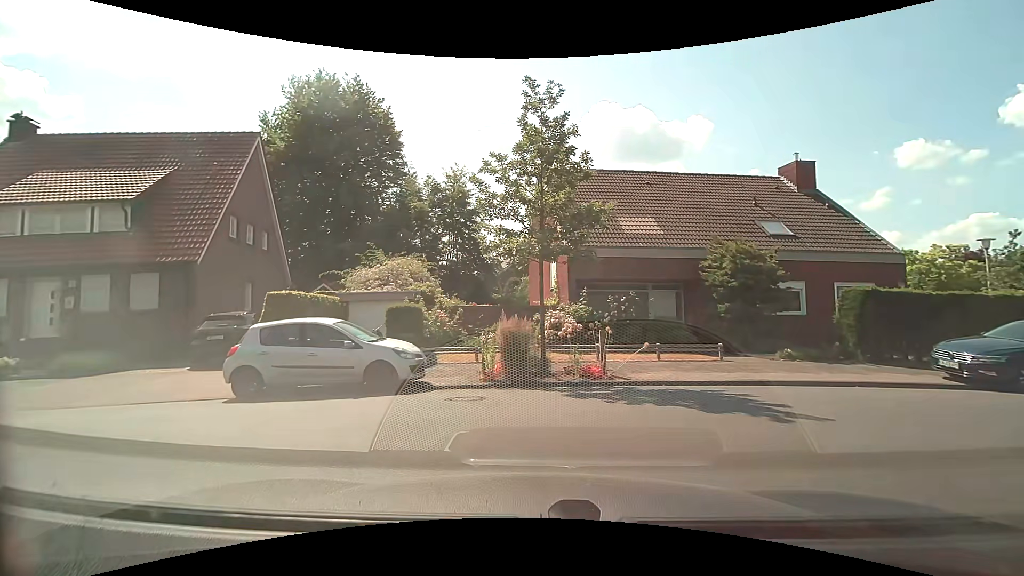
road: residential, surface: asphalt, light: Day
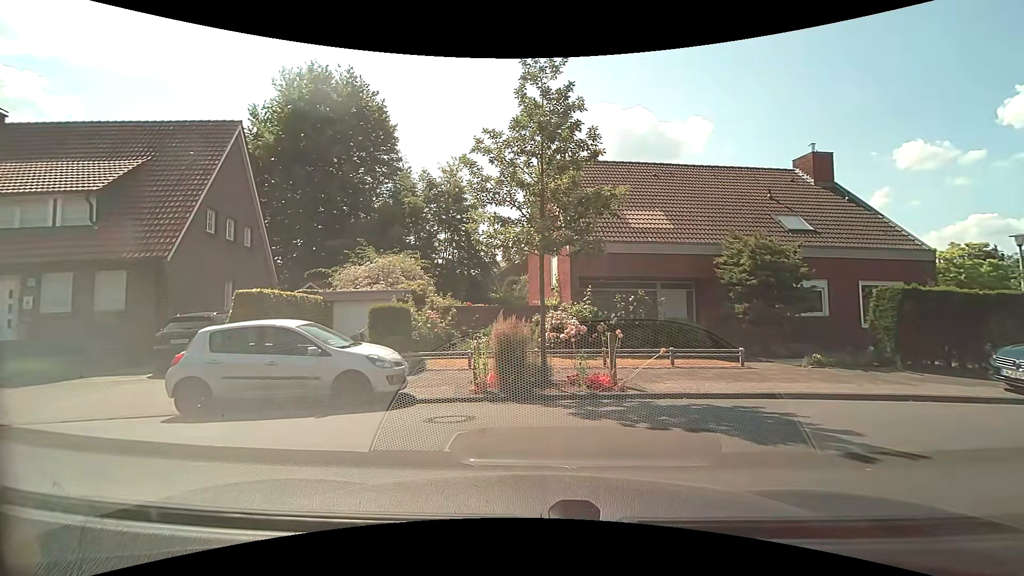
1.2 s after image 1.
(0.0, +1.4) m; +1°
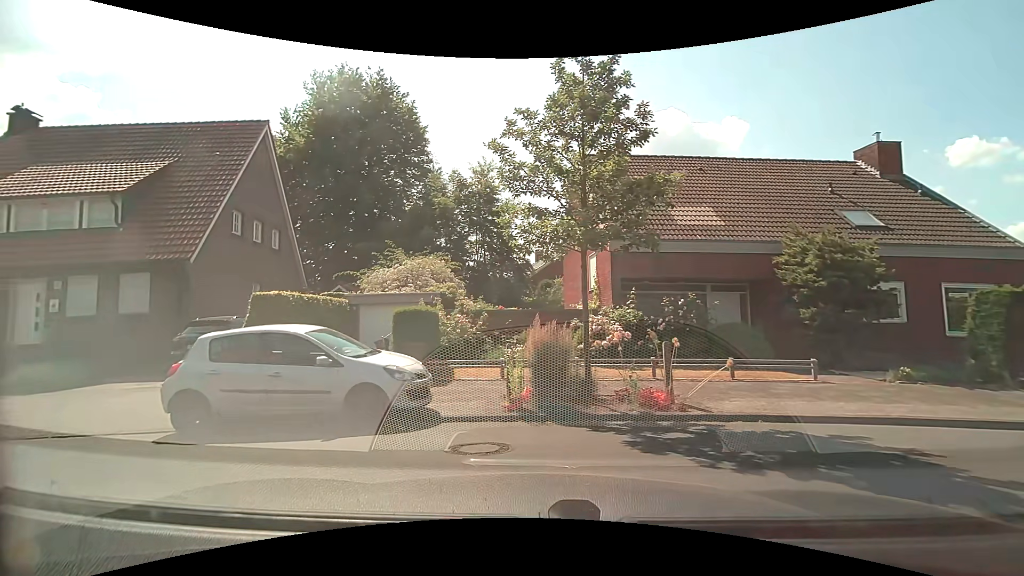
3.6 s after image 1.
(0.0, +1.3) m; -5°
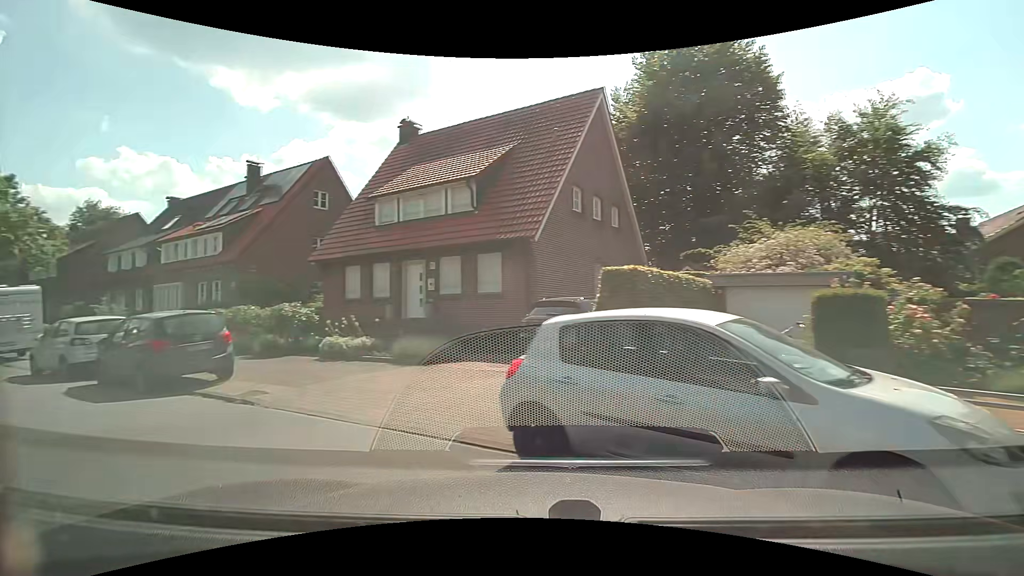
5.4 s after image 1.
(-1.1, +4.0) m; -34°
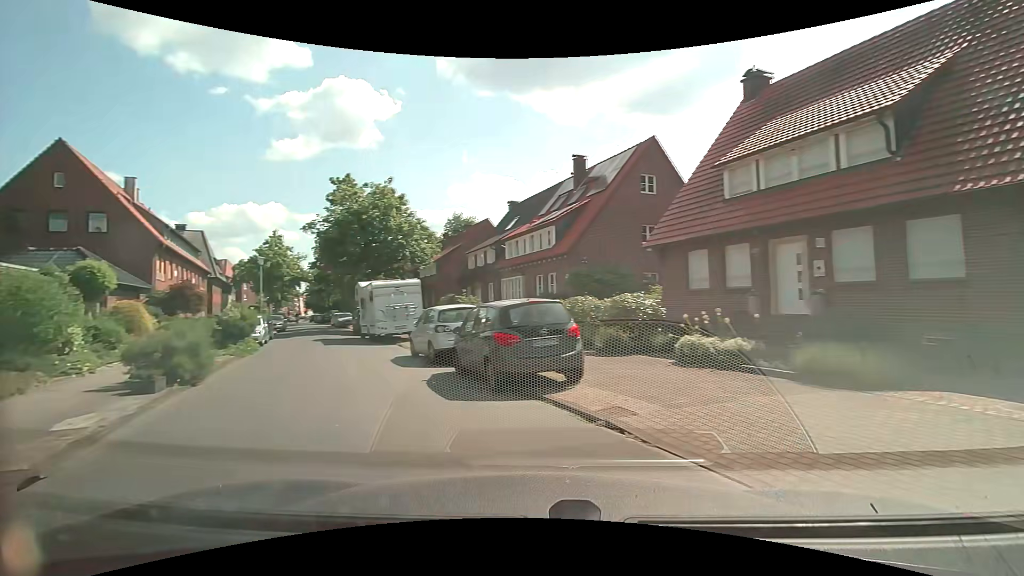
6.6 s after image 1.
(-1.1, +3.5) m; -35°
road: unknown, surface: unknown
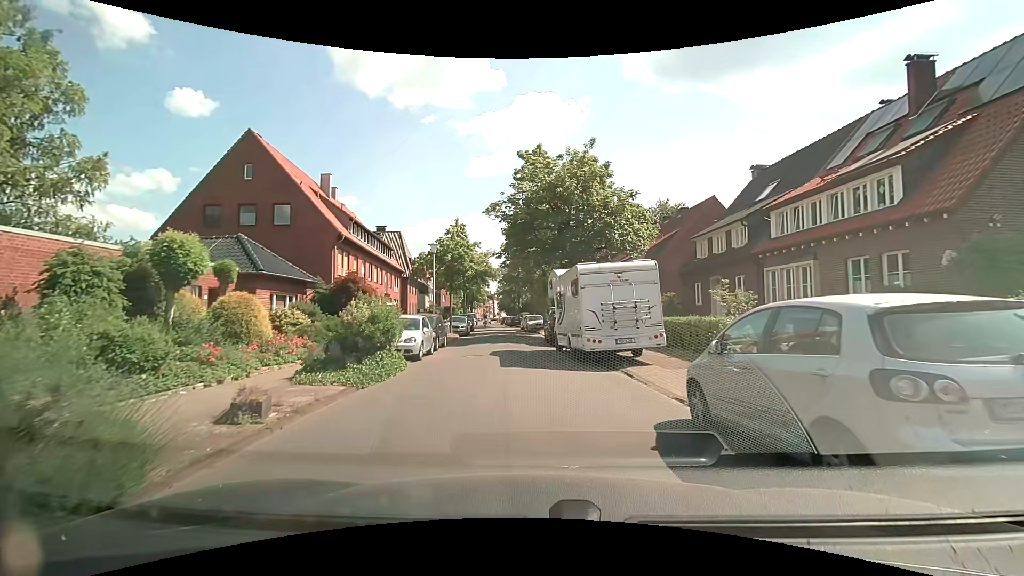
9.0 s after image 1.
(-3.2, +9.5) m; -23°
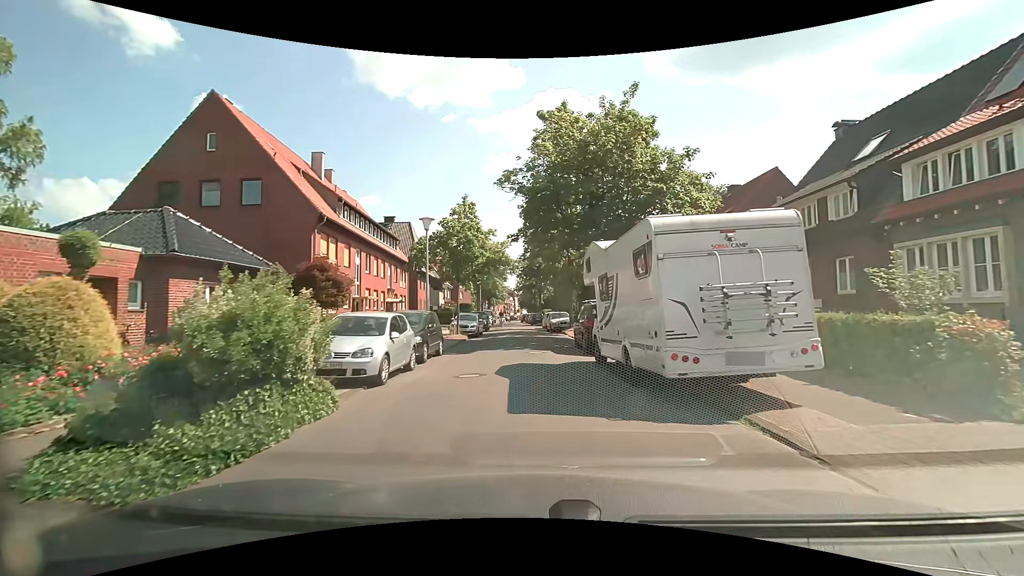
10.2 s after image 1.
(-0.3, +6.5) m; -3°
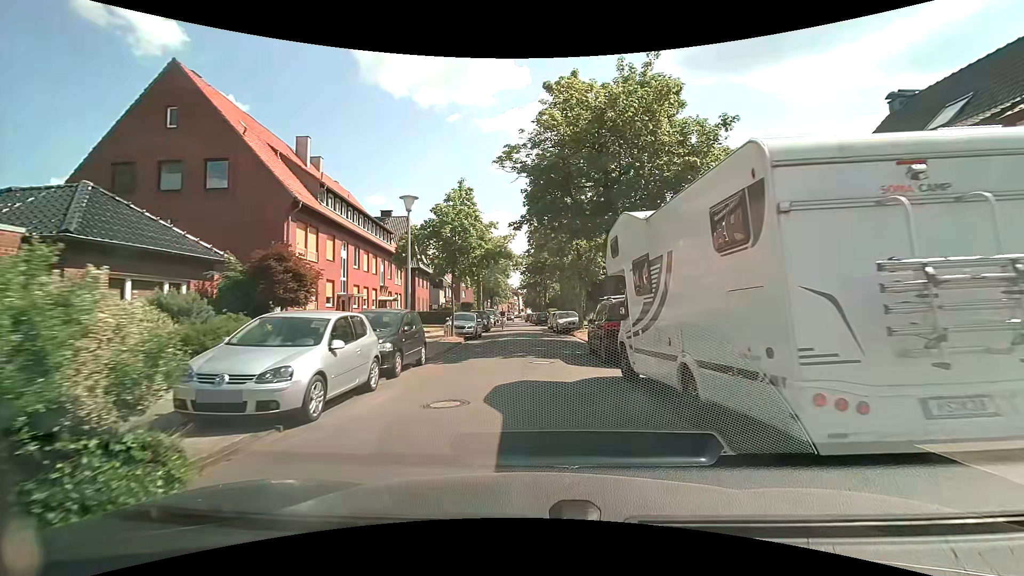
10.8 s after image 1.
(0.0, +3.5) m; -1°
